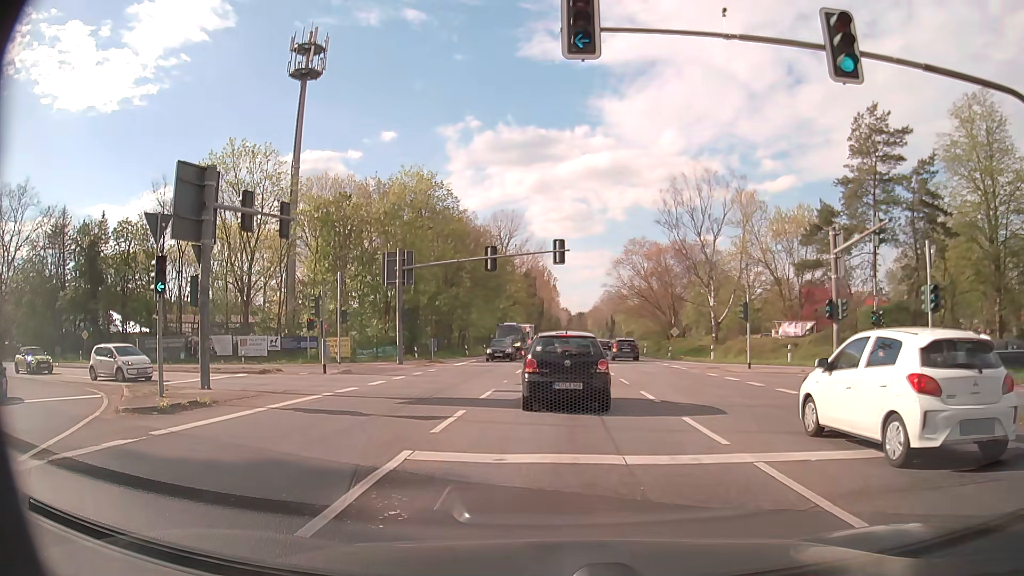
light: Day
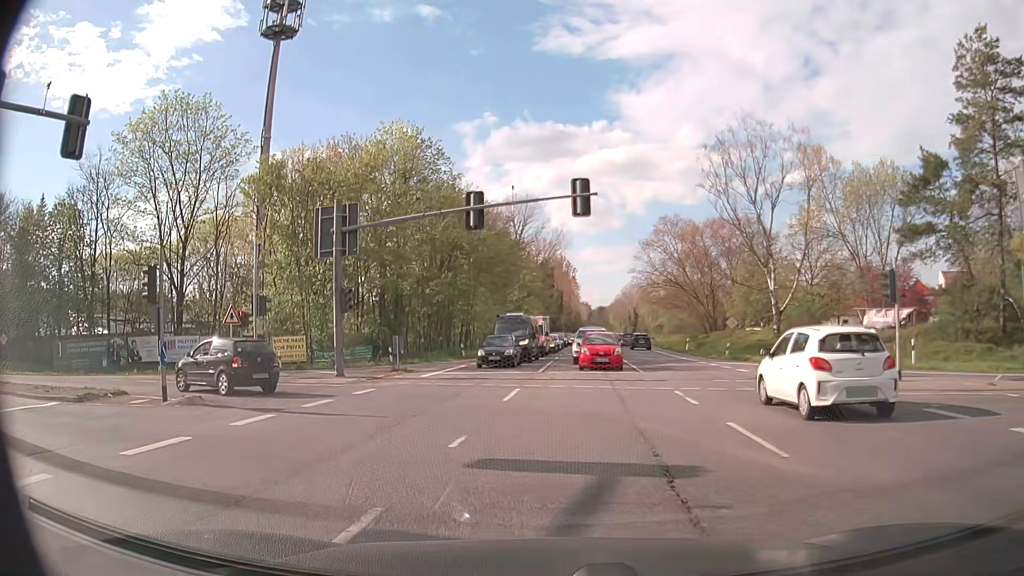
(+0.4, +13.7) m; +1°
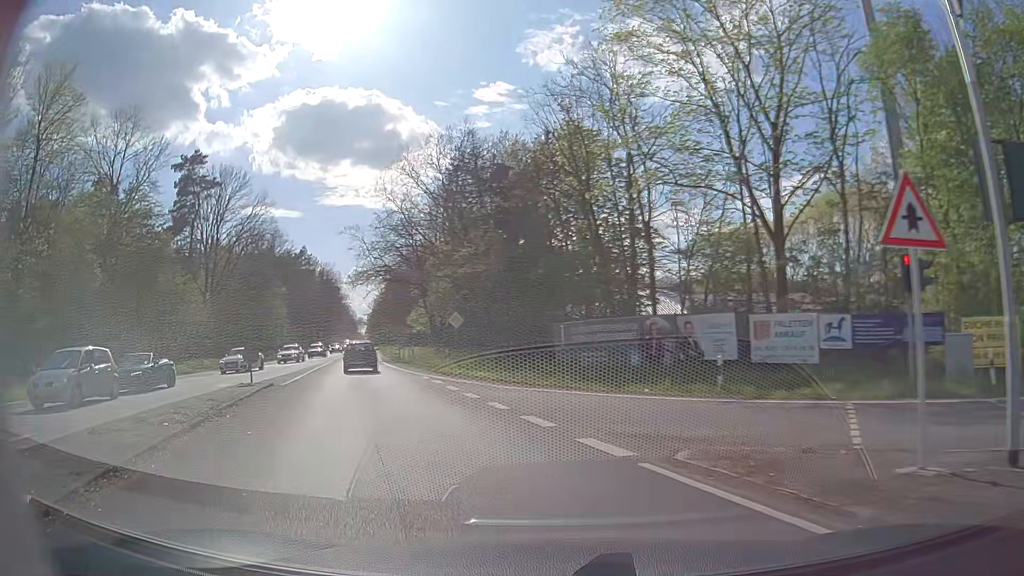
(-8.3, +18.3) m; -54°
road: secondary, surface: asphalt
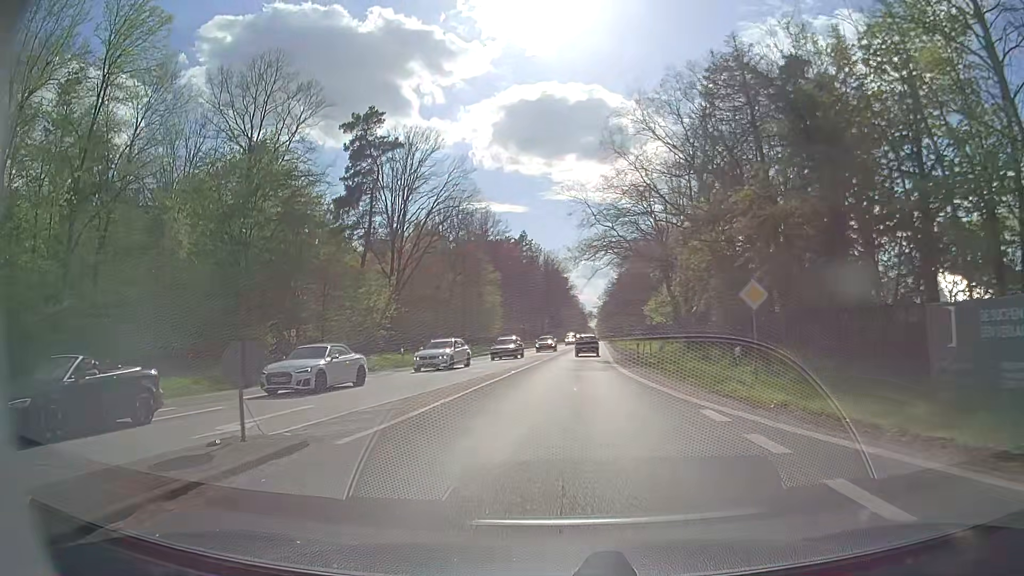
(-3.3, +14.6) m; -20°
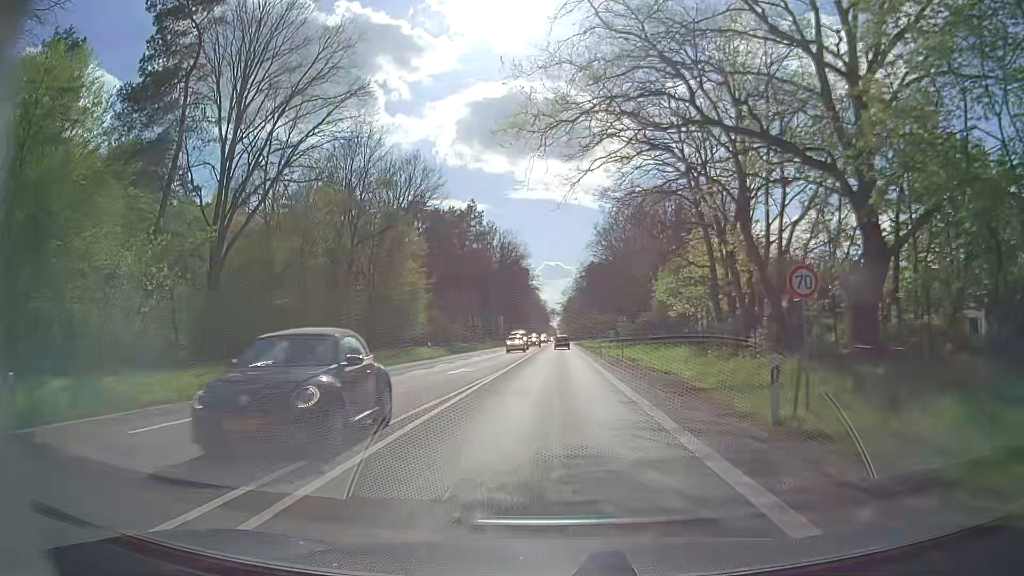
(+0.6, +32.0) m; +2°
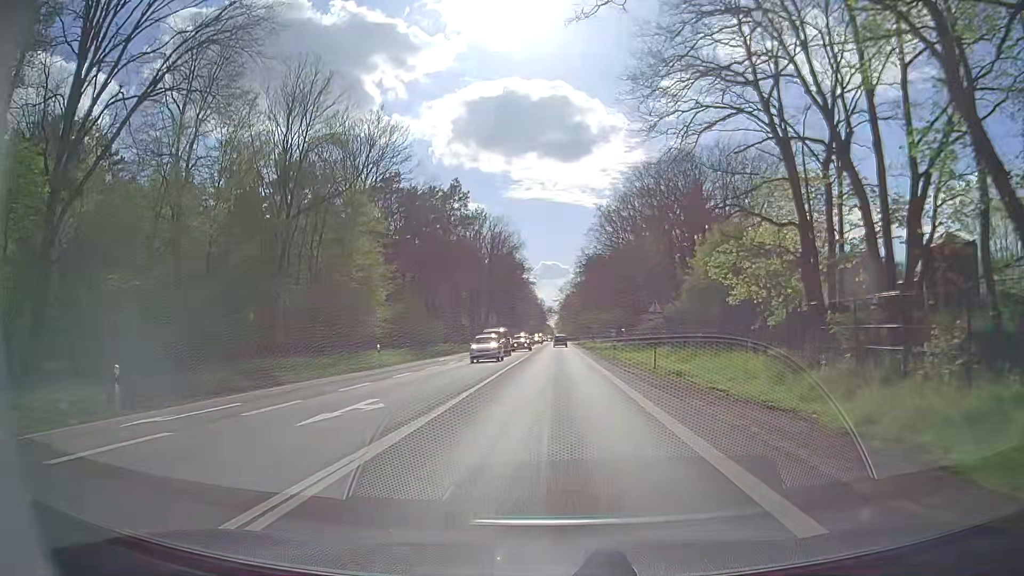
(+0.2, +15.2) m; +1°
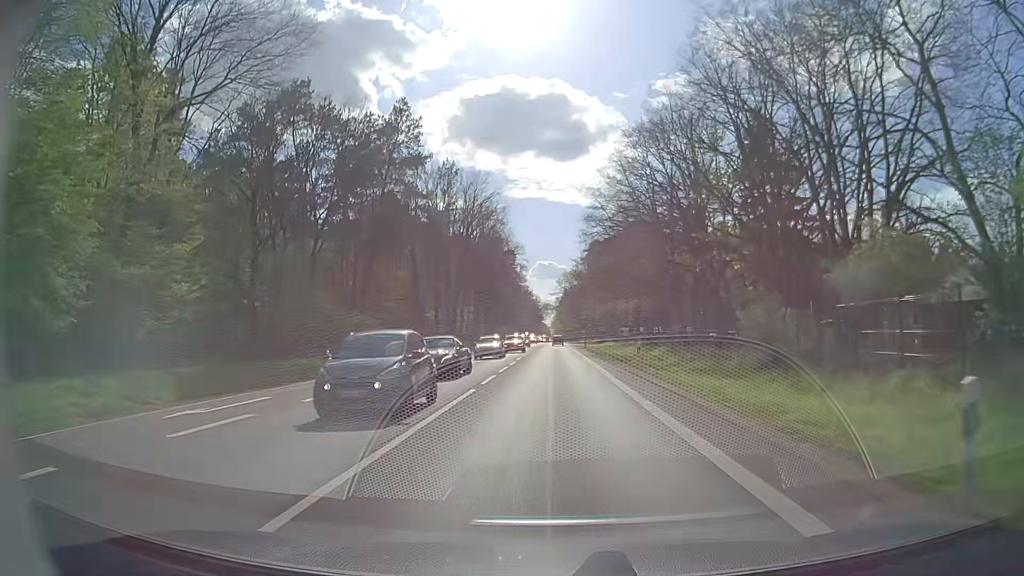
(-0.1, +34.1) m; 0°
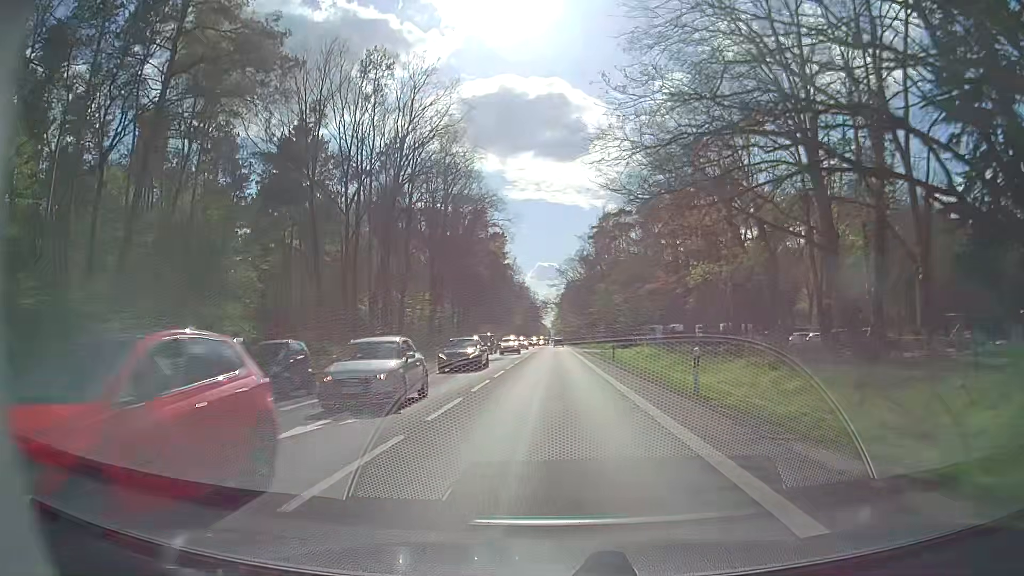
(+0.3, +38.5) m; 0°
(0, +10) (0, +20) (0, +30) (0, +40) (0, +50) (0, +60) (0, +70) (0, +80) (0, +90) (0, +100) m
